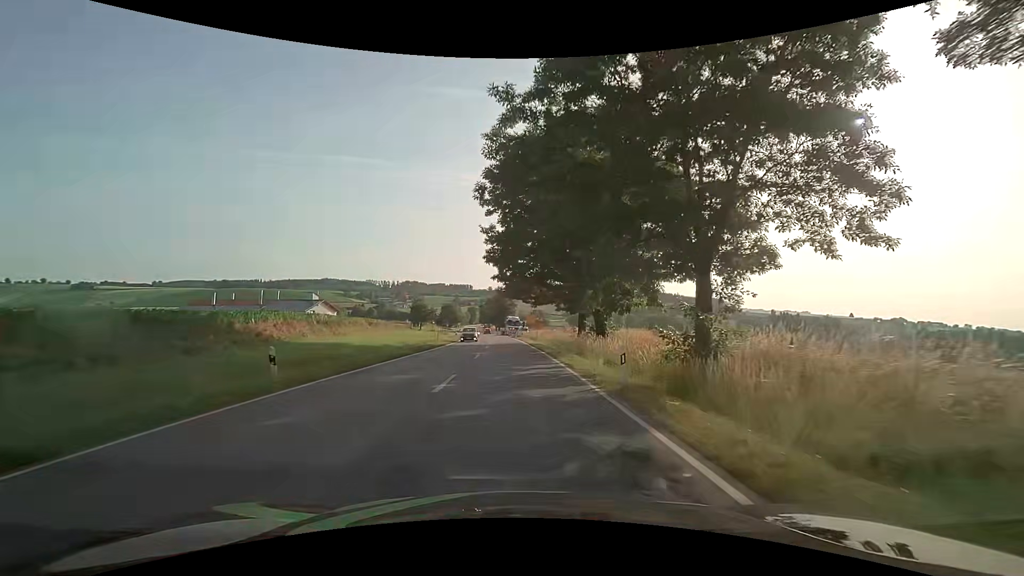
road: secondary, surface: asphalt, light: Day
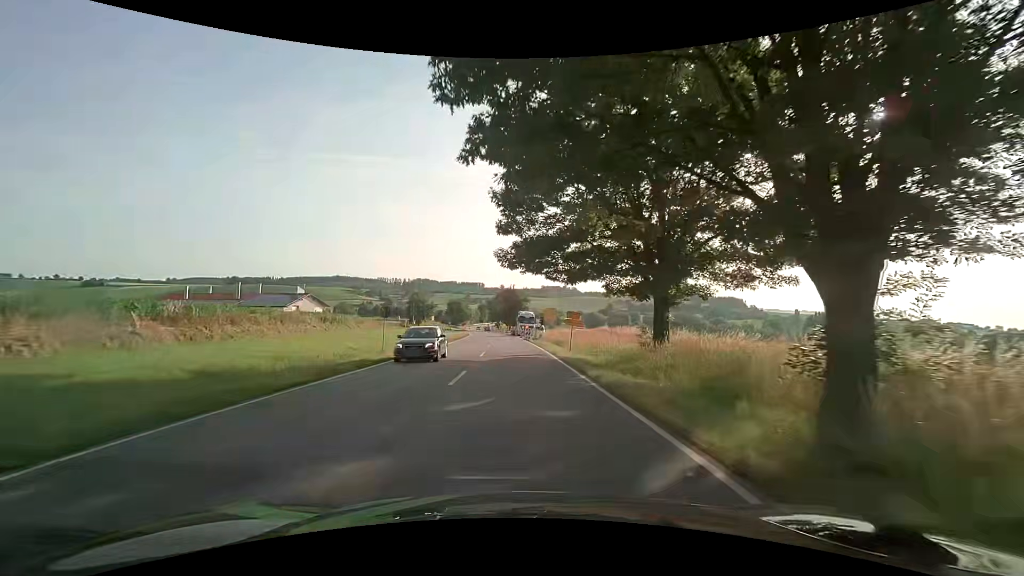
(-0.3, +22.9) m; -1°
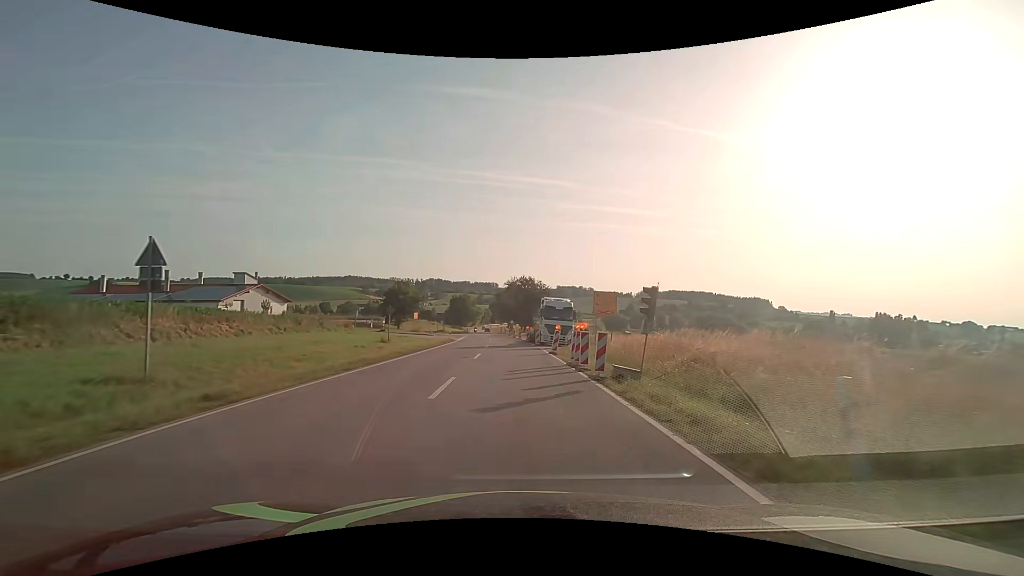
(-0.6, +38.2) m; -1°
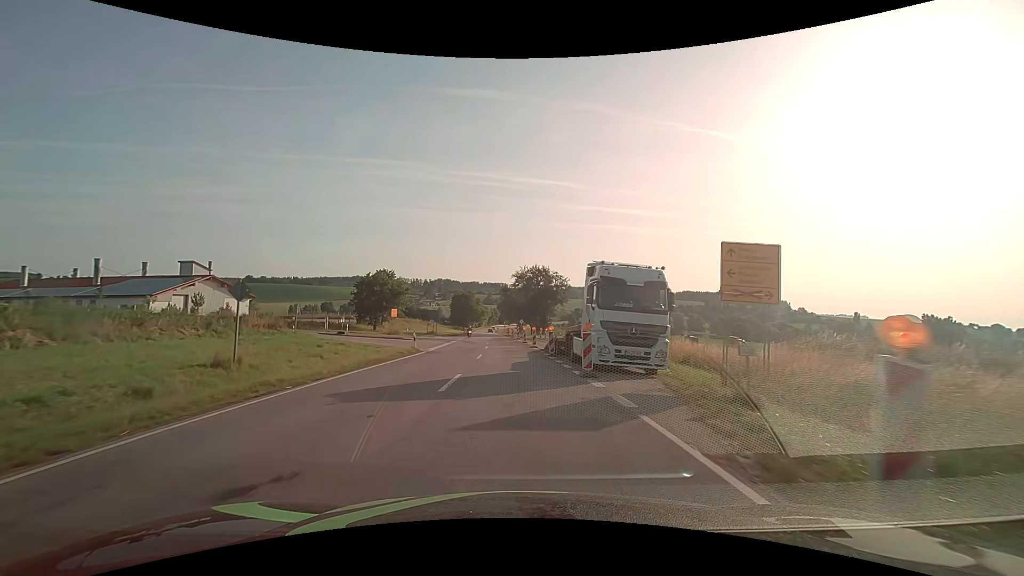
(-0.3, +22.8) m; -1°
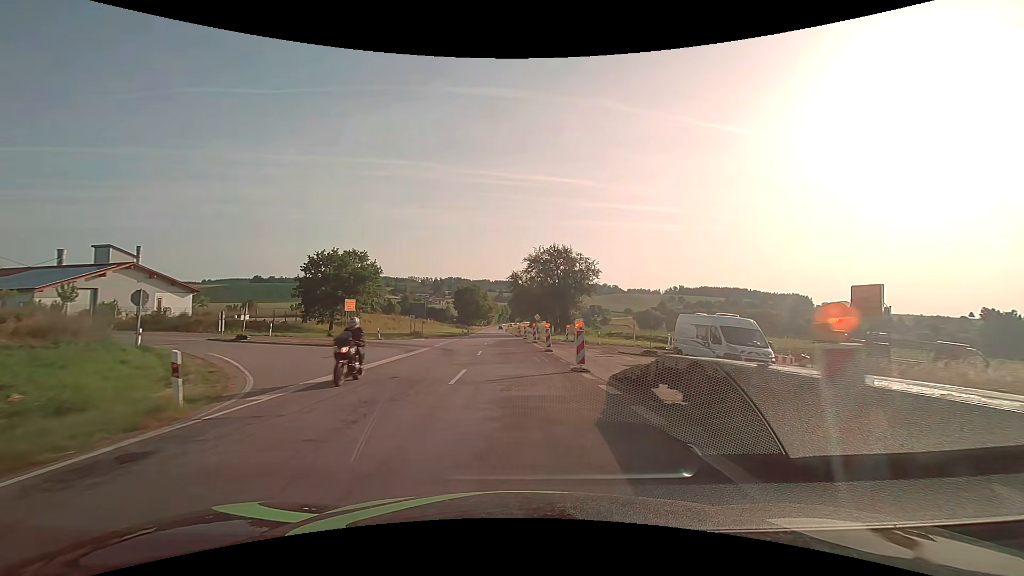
(-0.2, +22.8) m; -1°
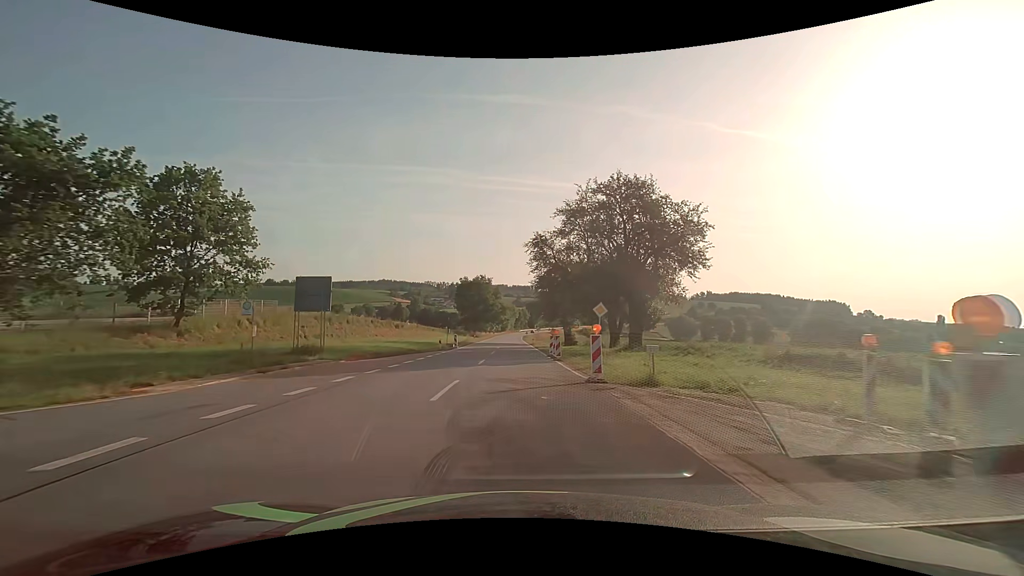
(-0.8, +38.2) m; -2°
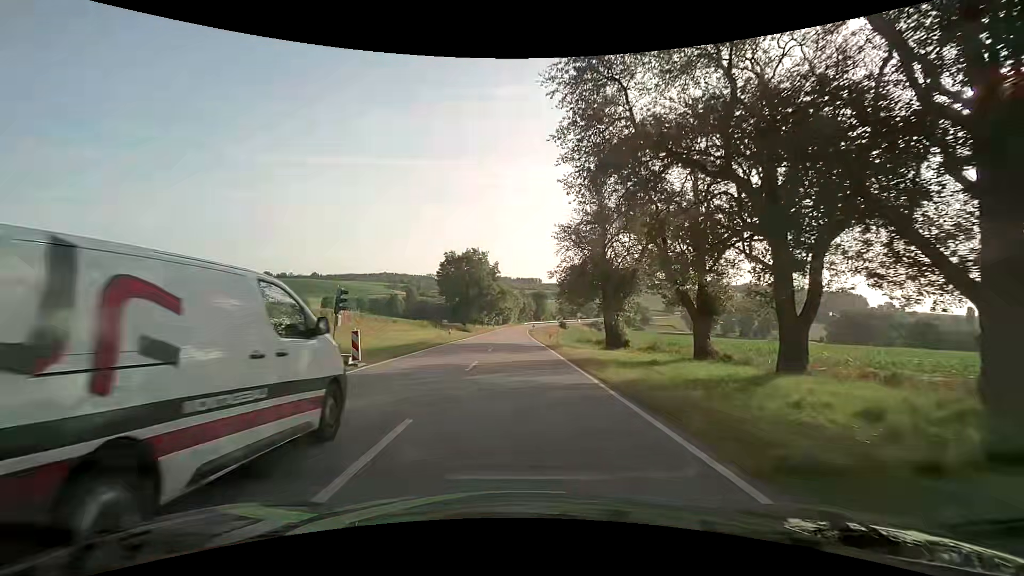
(-0.1, +30.5) m; 0°
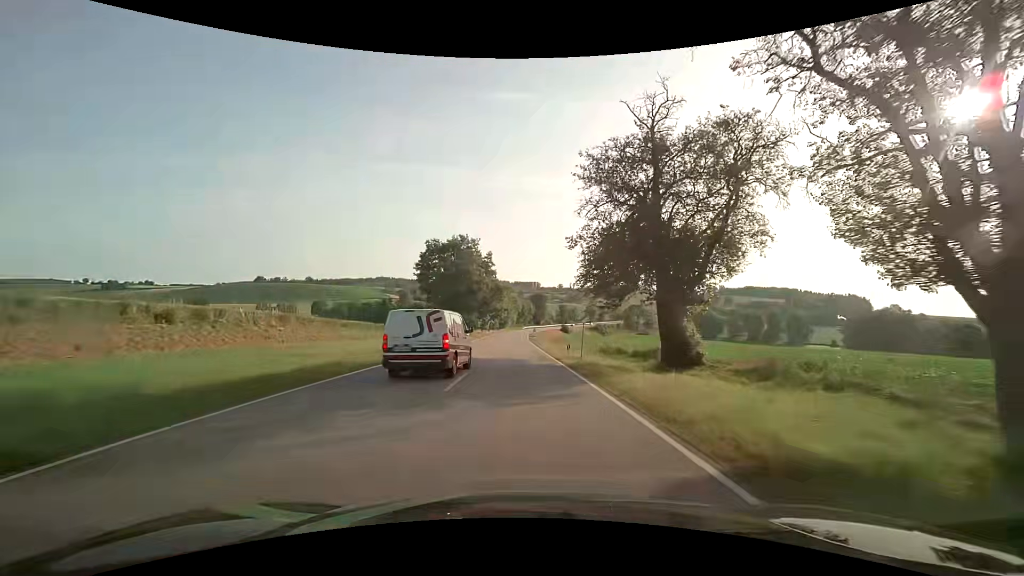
(-0.1, +16.5) m; 0°
